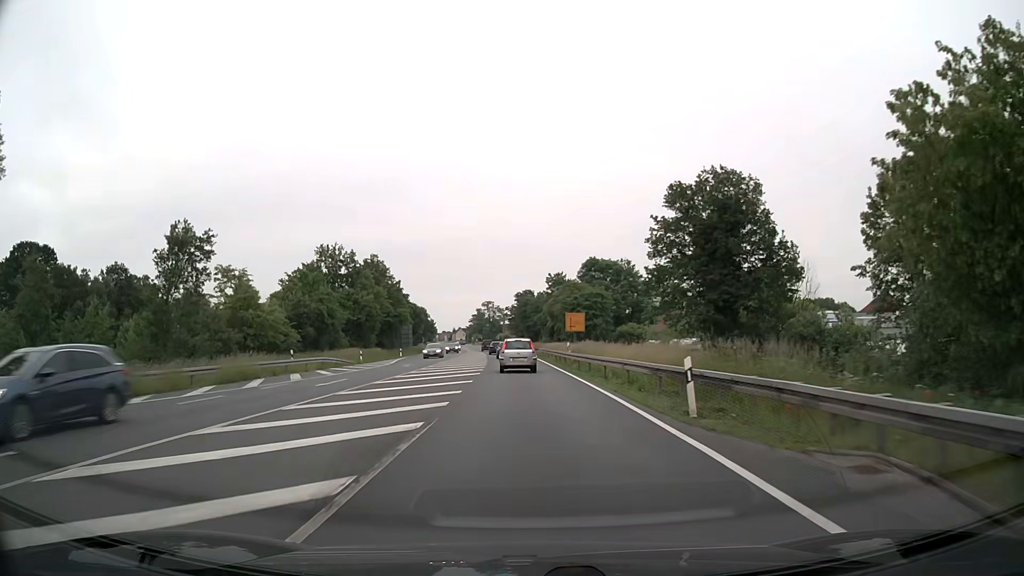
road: primary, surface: asphalt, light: Day
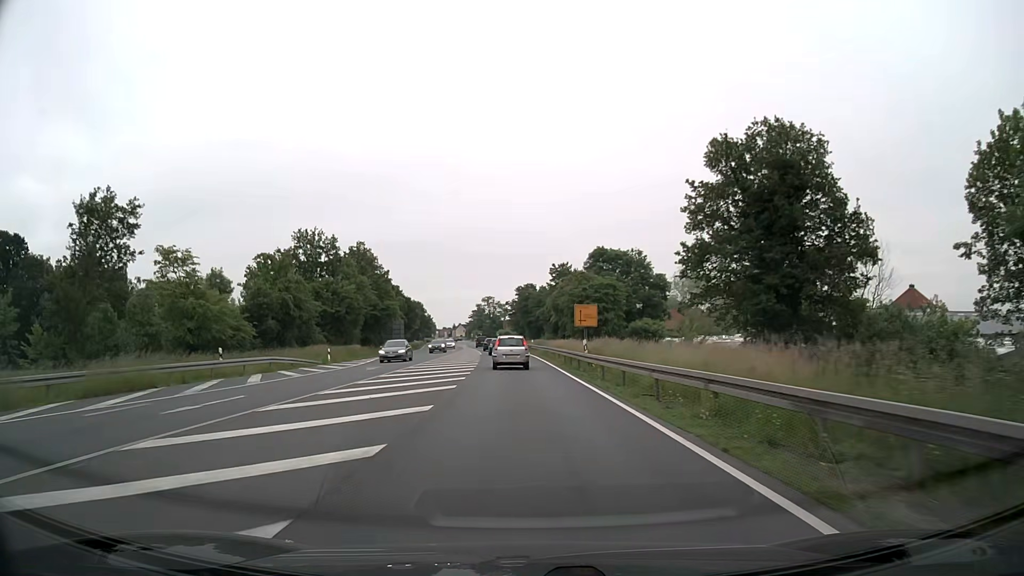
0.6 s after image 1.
(0.0, +10.3) m; 0°
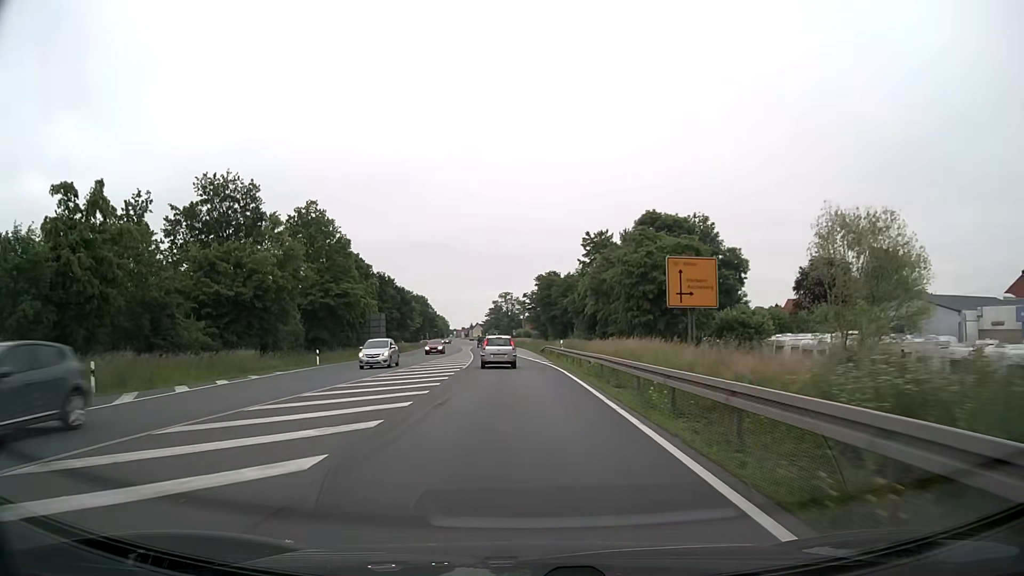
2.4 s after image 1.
(-0.2, +31.1) m; -1°
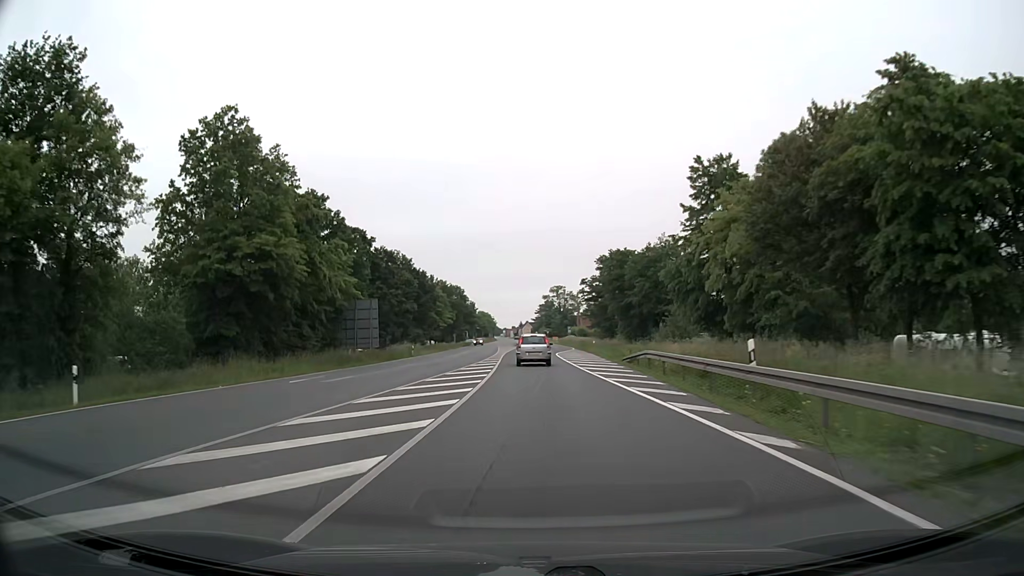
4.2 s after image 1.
(-1.5, +31.2) m; -5°
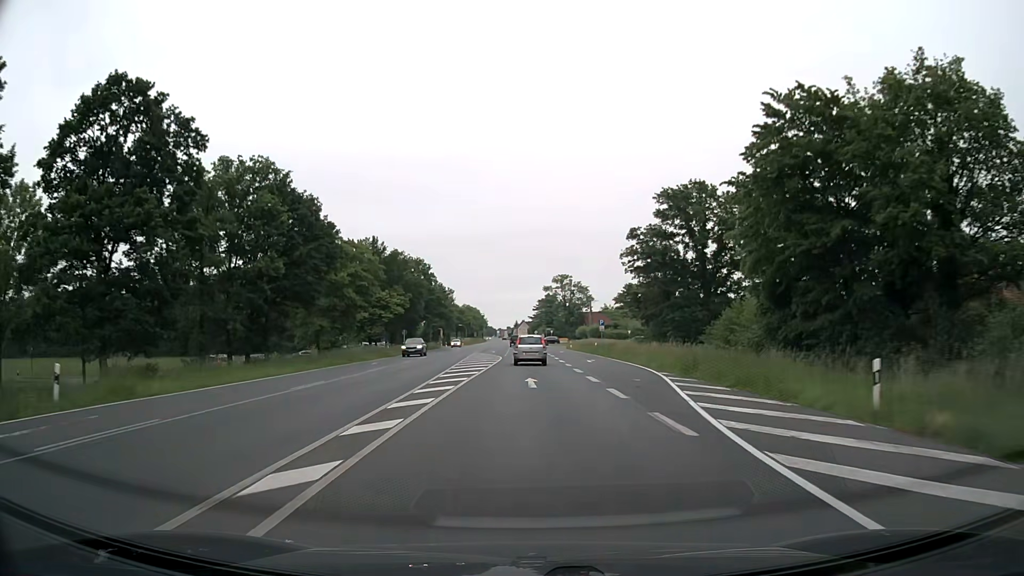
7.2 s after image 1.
(-0.3, +52.0) m; 0°
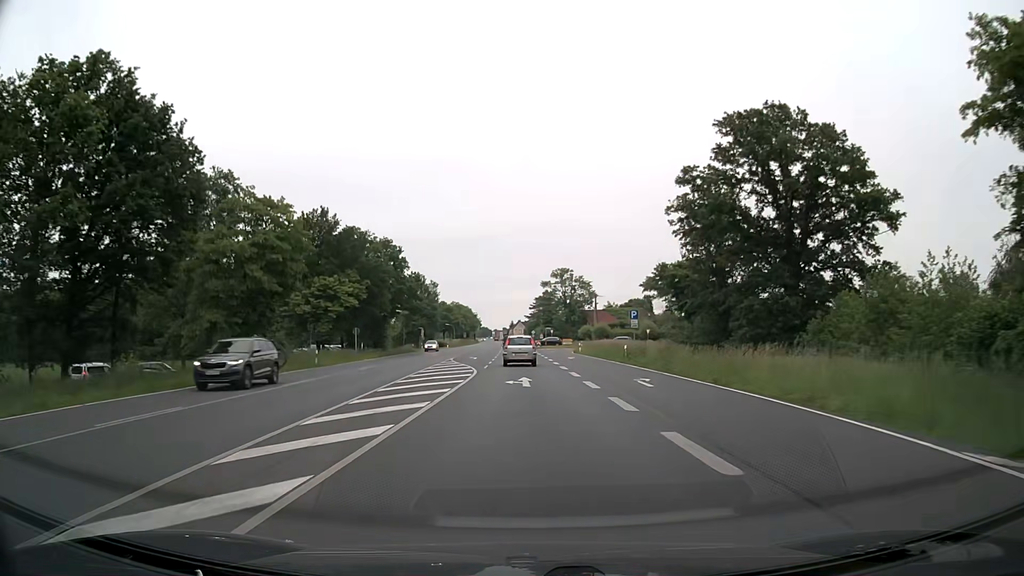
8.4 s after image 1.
(+0.1, +21.1) m; +1°
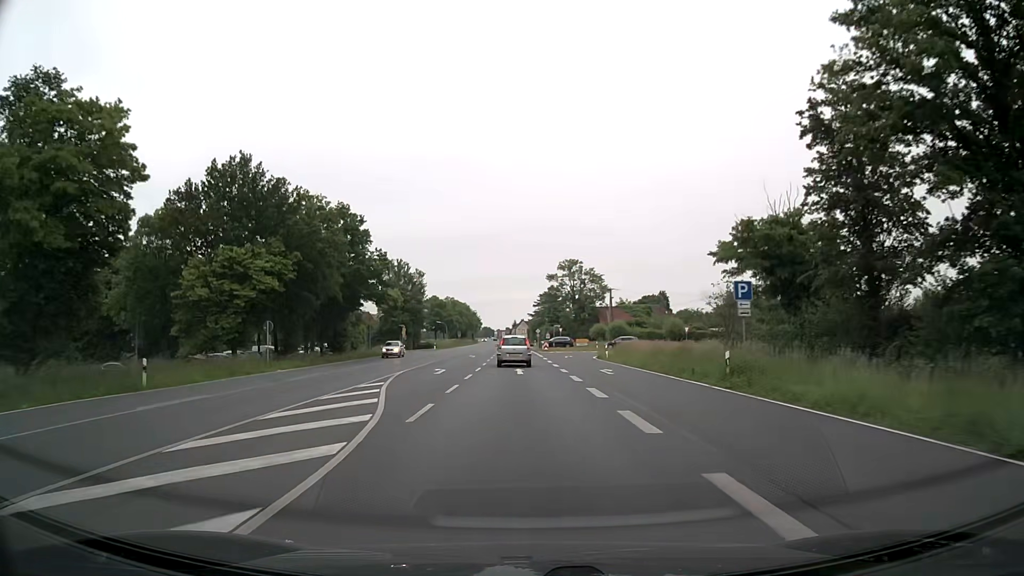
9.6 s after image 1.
(-0.1, +21.1) m; -1°
